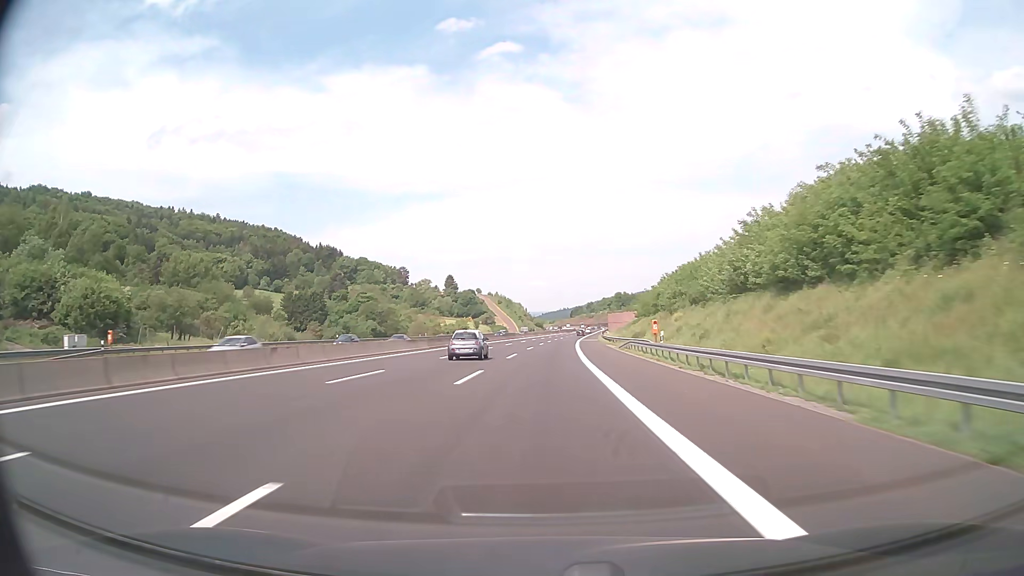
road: motorway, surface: asphalt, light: Day
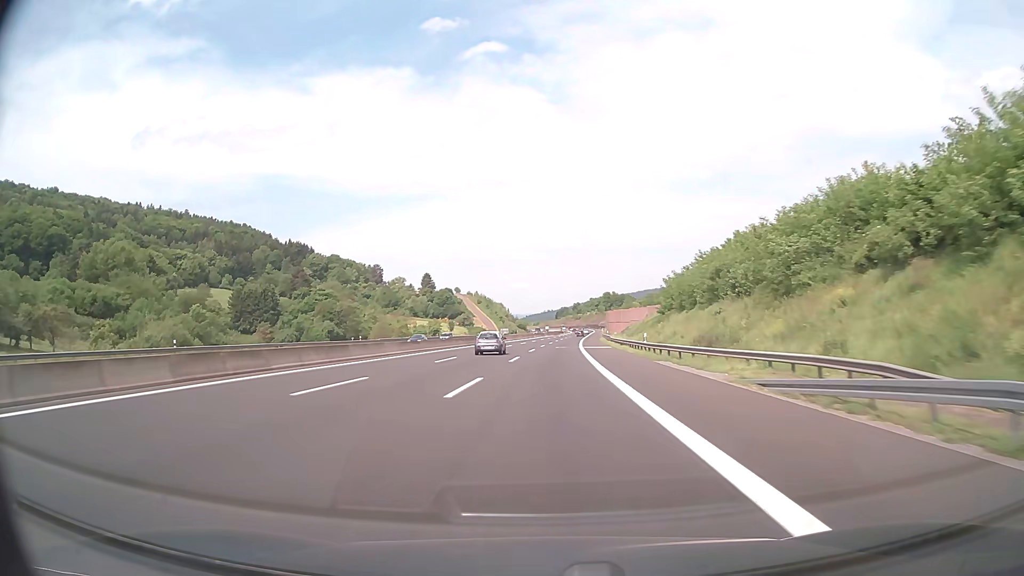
(+0.5, +38.8) m; +1°
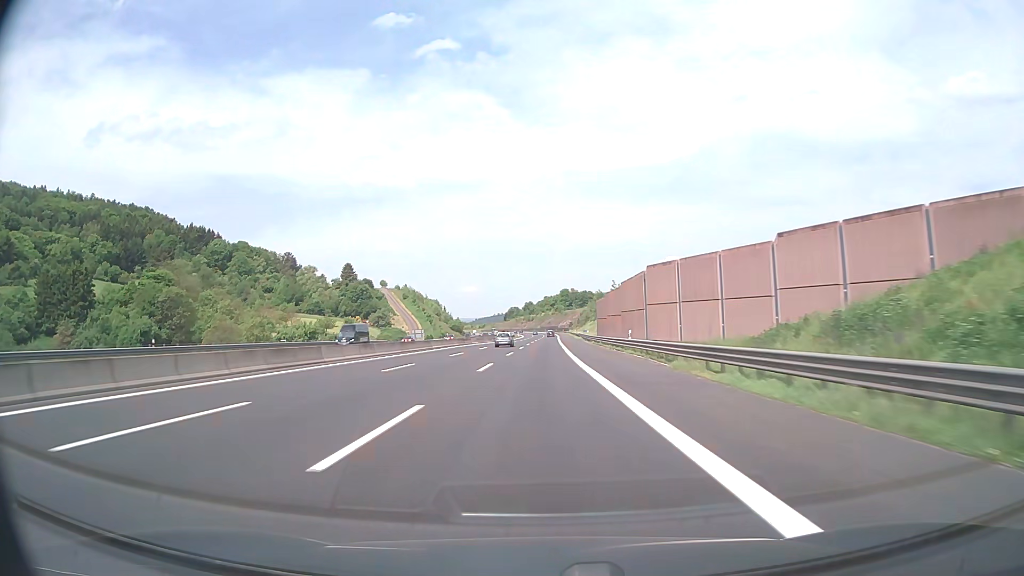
(+3.4, +96.3) m; +4°
(0, +10) (0, +20) (0, +30) (0, +40) (0, +50) (+1, +60) (+1, +70) (+1, +80) (+1, +90) (+1, +100) m
